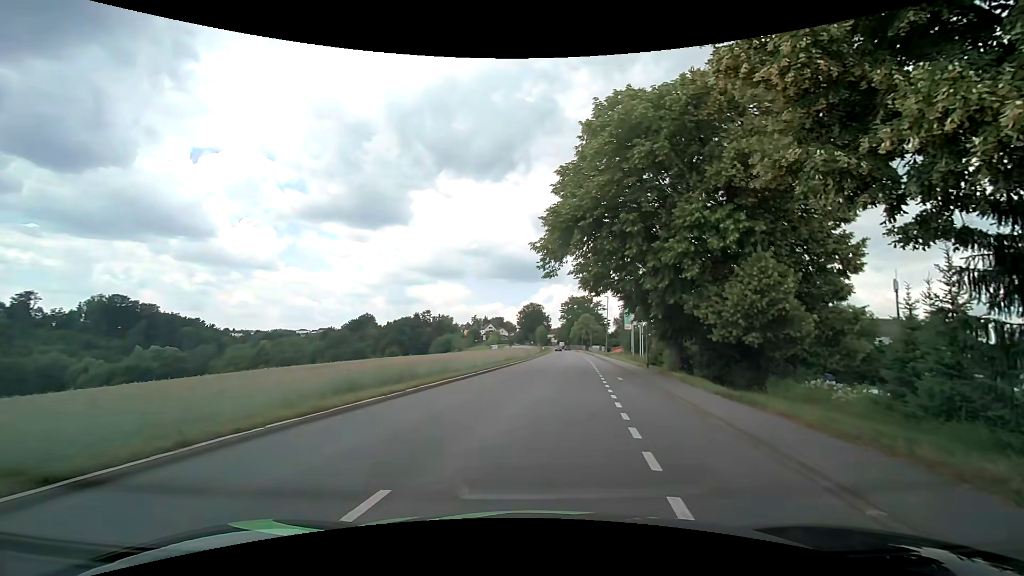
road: tertiary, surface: asphalt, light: Day
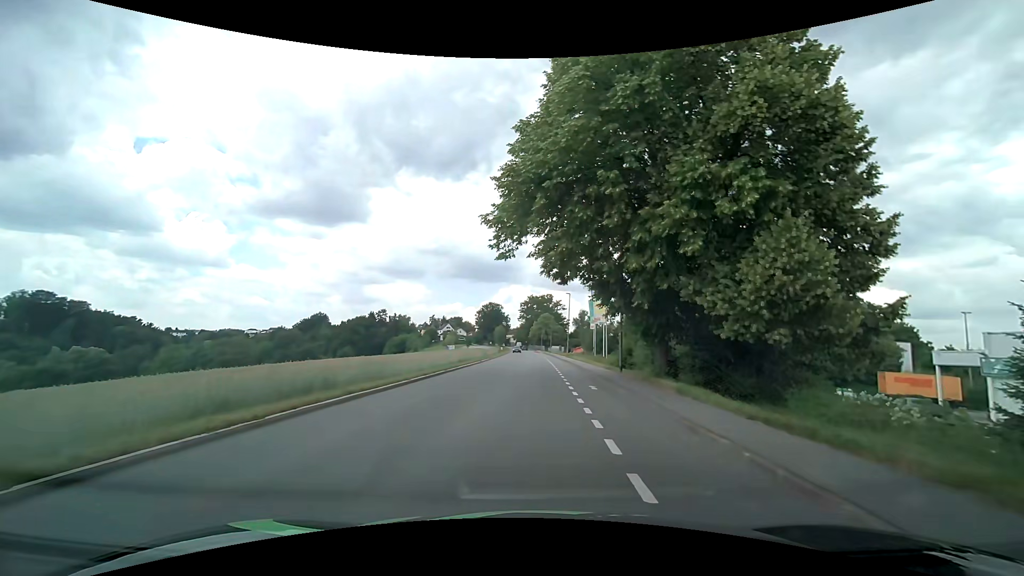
(+0.2, +5.4) m; +5°
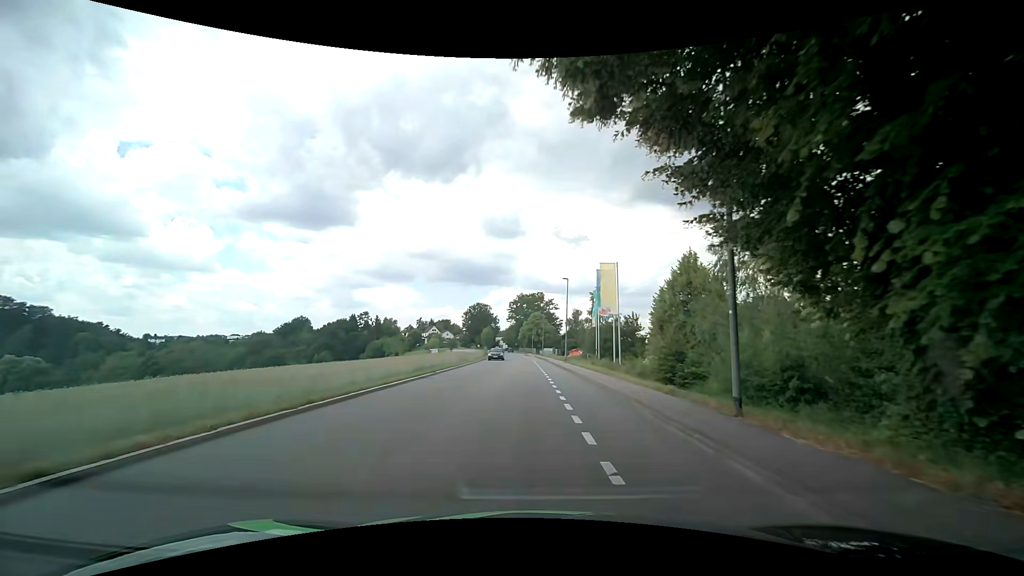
(+0.5, +15.8) m; +1°
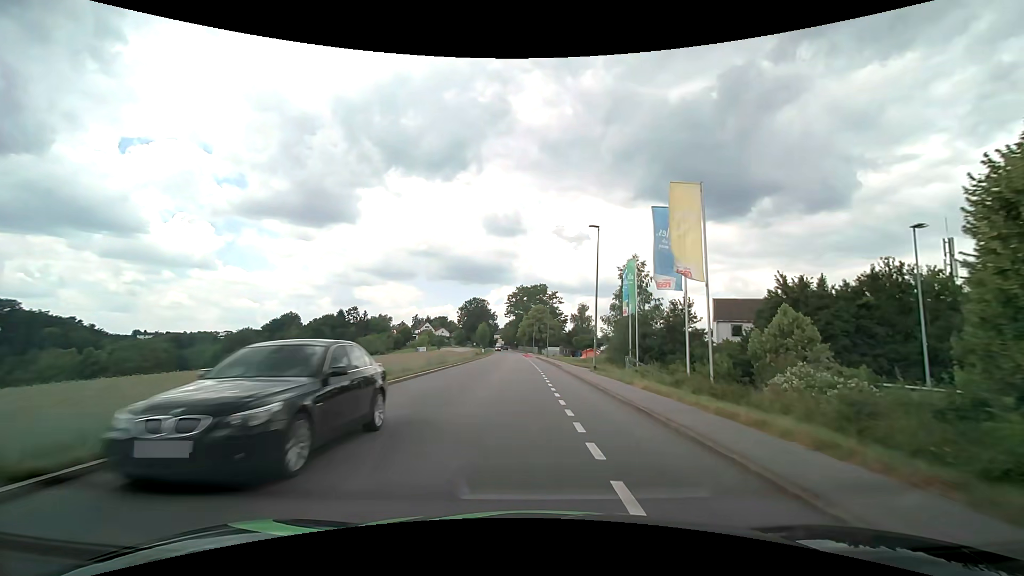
(-0.1, +21.3) m; 0°
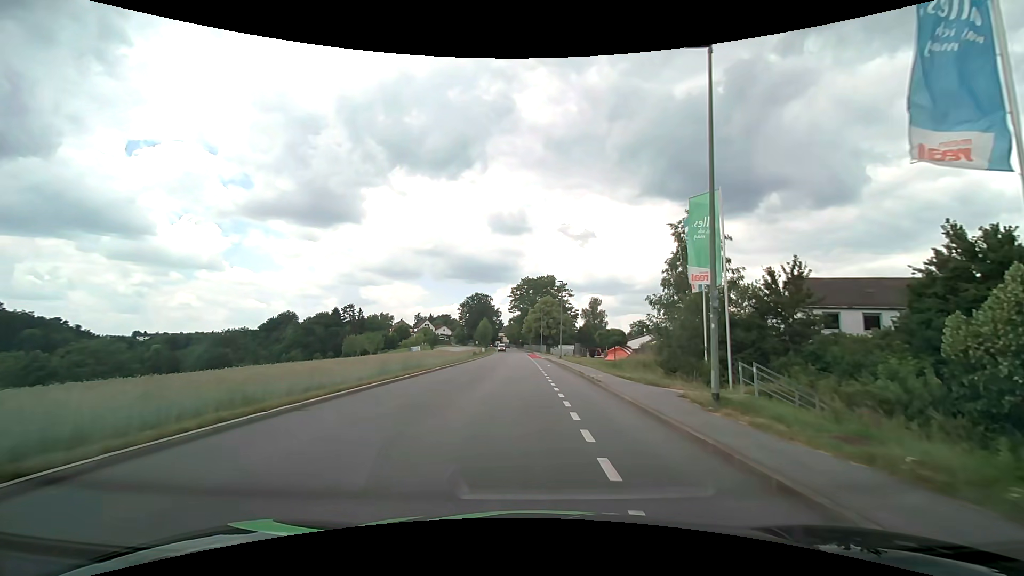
(-0.1, +17.0) m; -1°
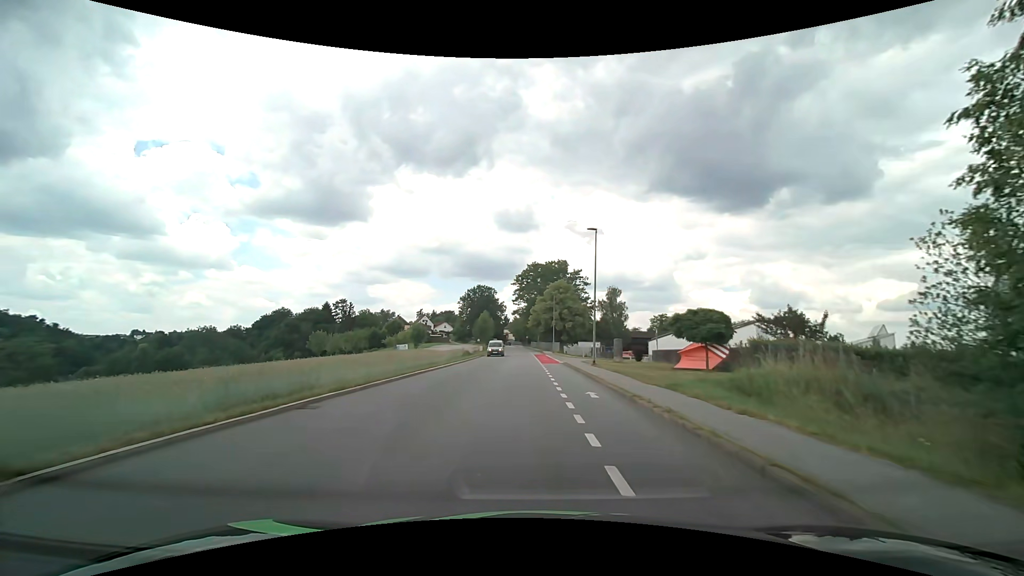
(-0.2, +22.6) m; -1°
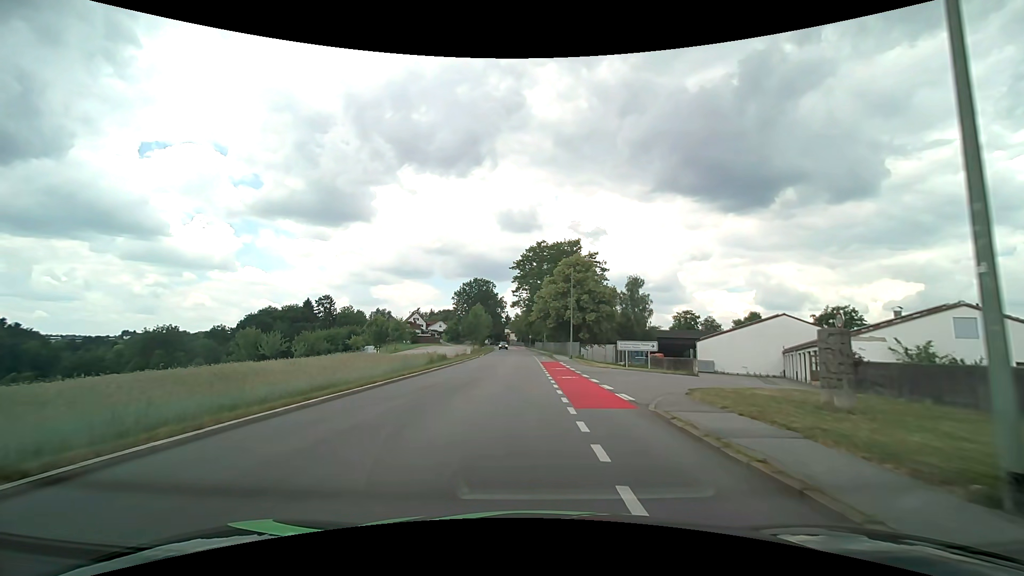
(0.0, +24.7) m; 0°
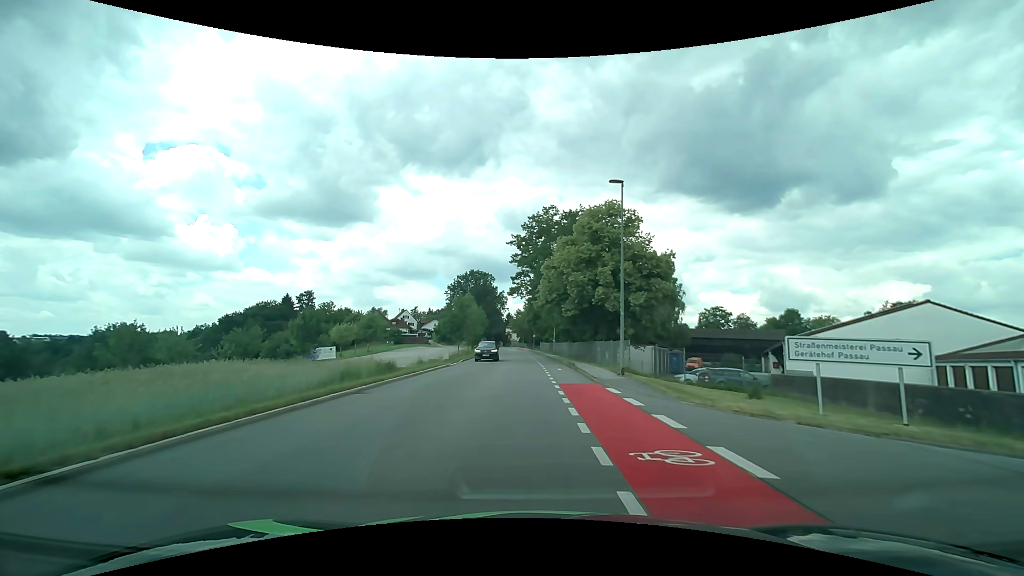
(-0.1, +22.3) m; 0°
(0, +10) (0, +20) (0, +30) (-1, +40) (-1, +50) (-1, +60) (-2, +70) (-2, +80) (-3, +90) (-4, +100) m
